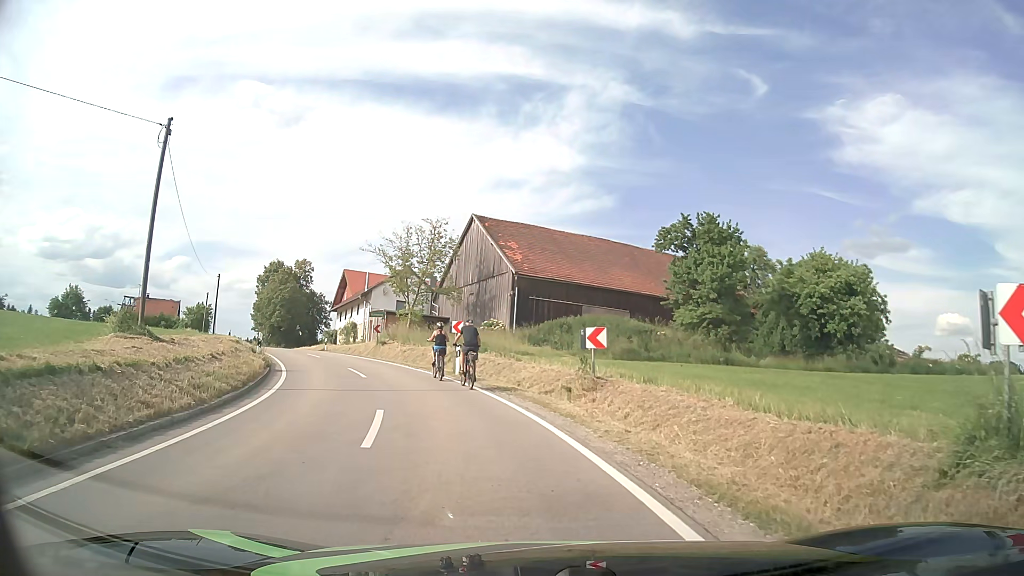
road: tertiary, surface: asphalt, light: Day
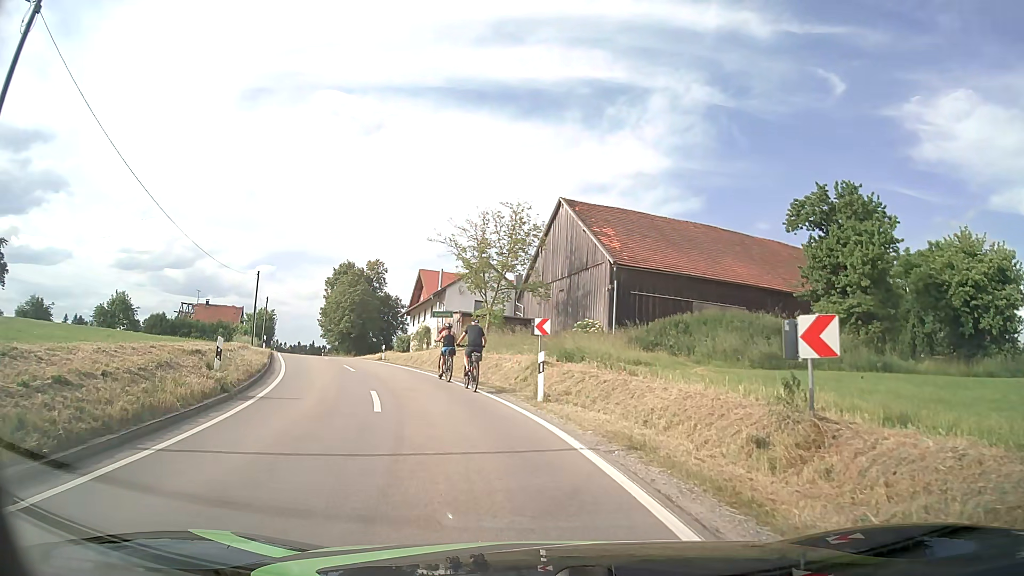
(-0.6, +8.8) m; -7°
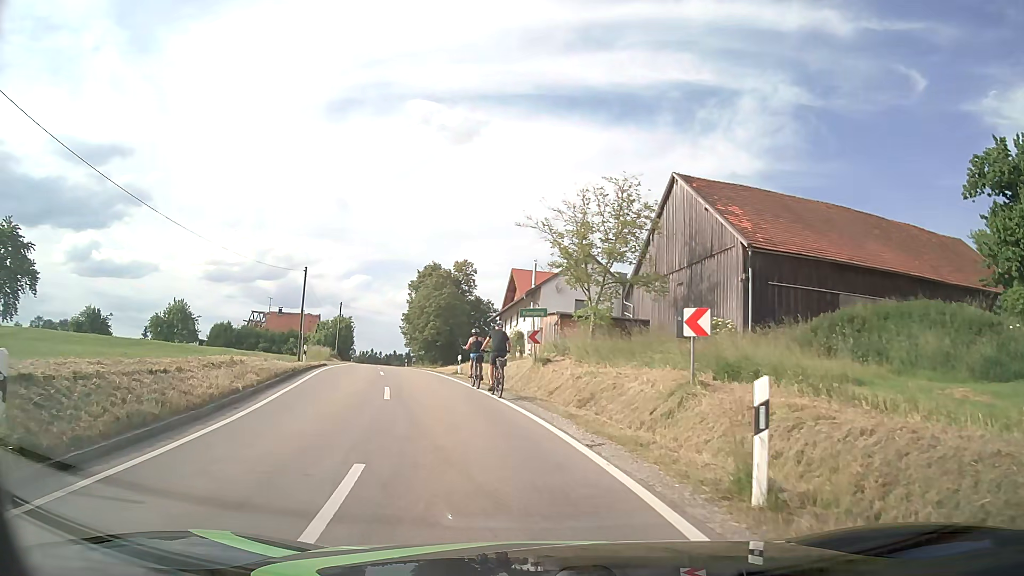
(-0.7, +8.8) m; -9°
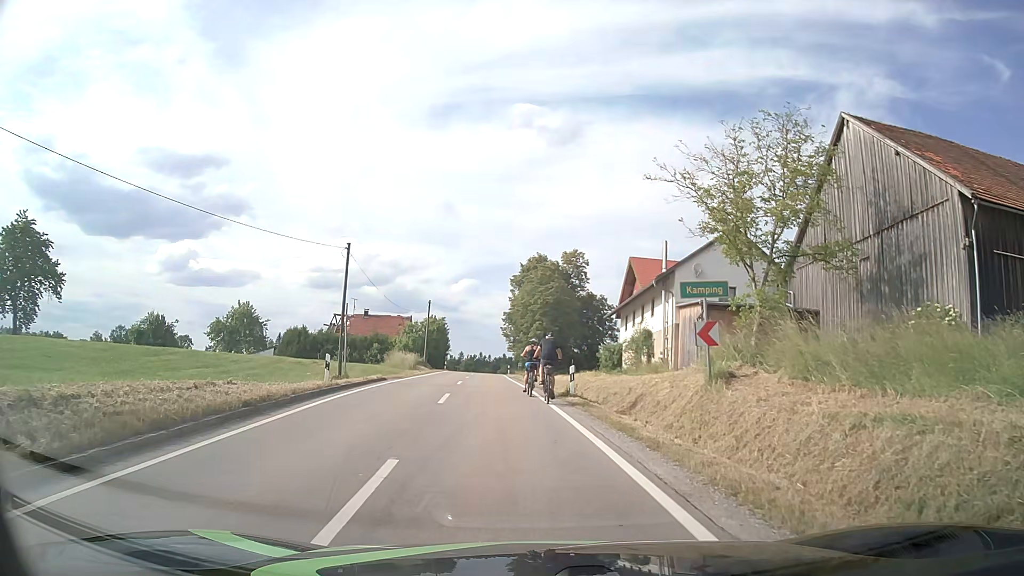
(-1.0, +11.3) m; -10°
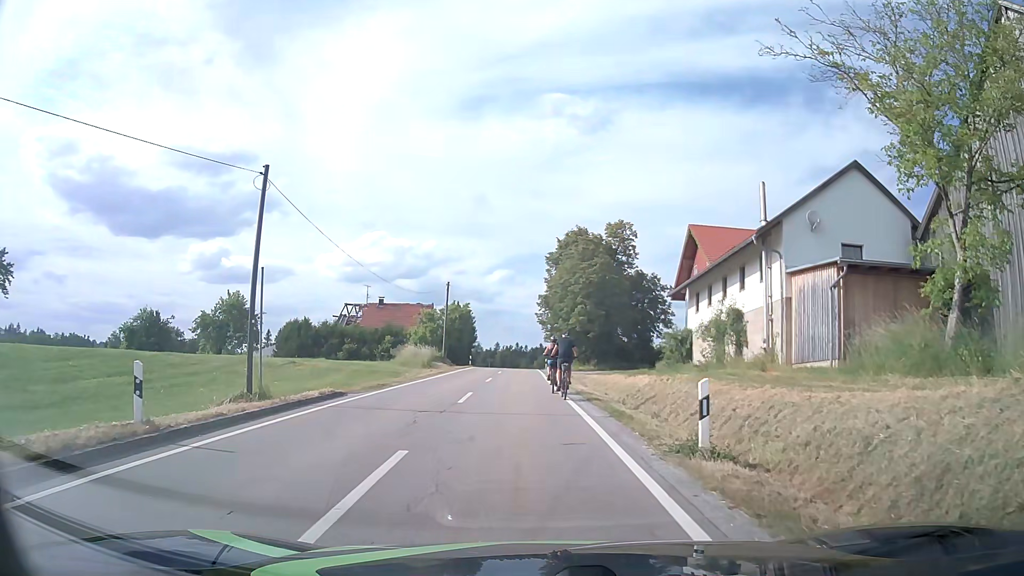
(-0.3, +11.8) m; -3°
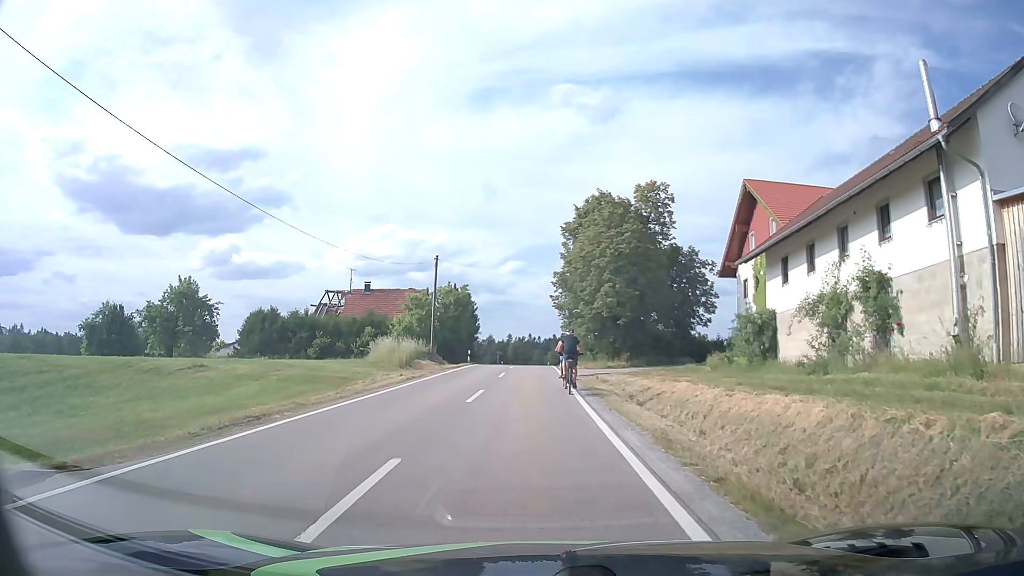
(-0.1, +12.4) m; -1°
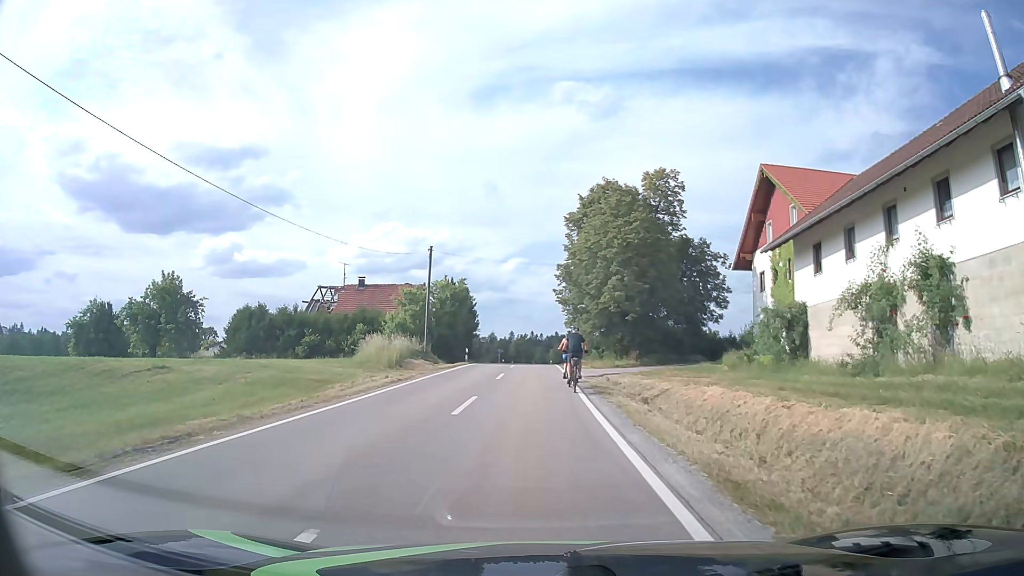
(0.0, +3.1) m; 0°
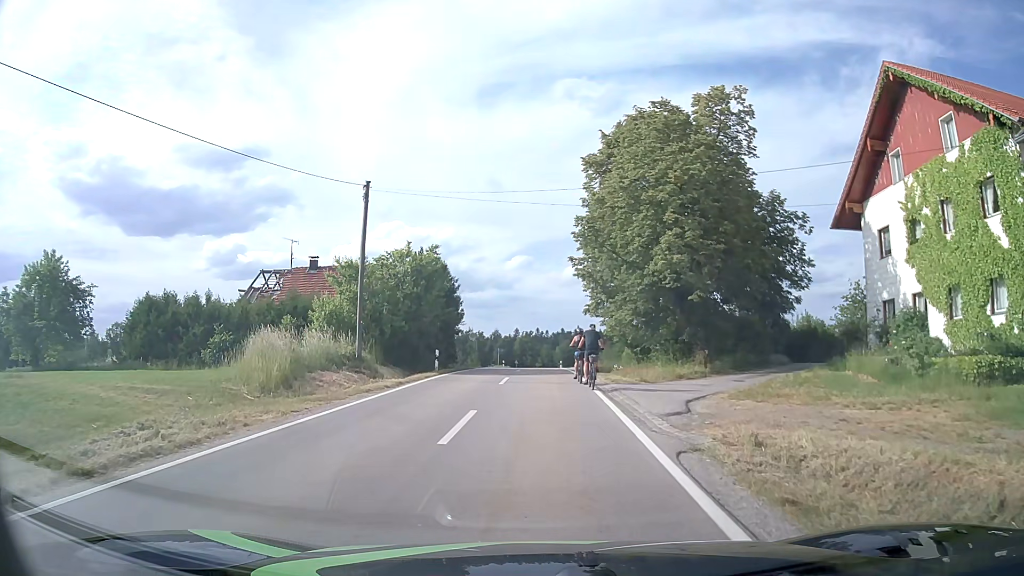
(0.0, +15.9) m; 0°
(0, +10) (0, +20) (0, +30) (0, +40) (0, +50) (0, +60) (-1, +70) (-2, +80) (-2, +90) (-1, +100) m
